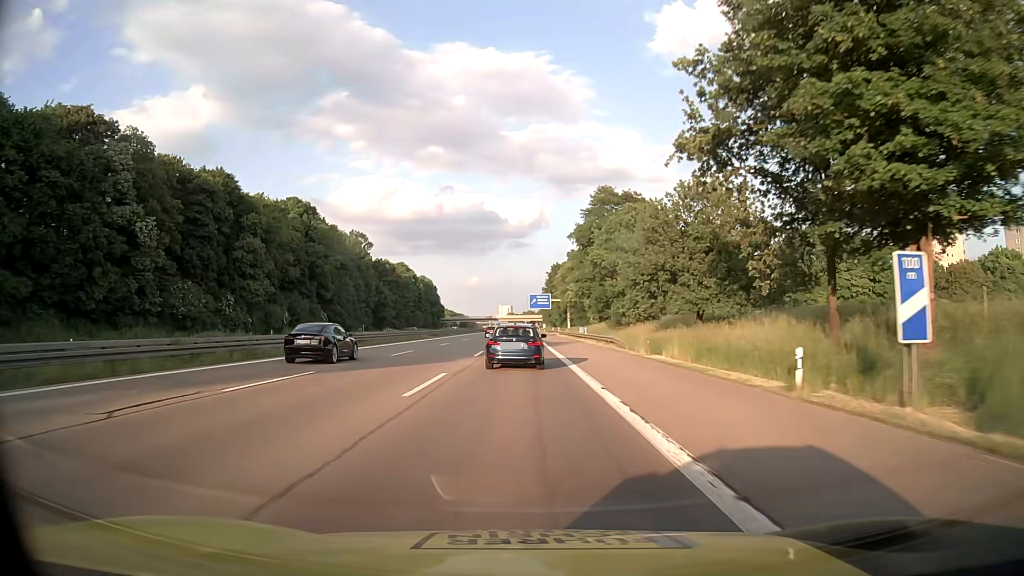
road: motorway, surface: asphalt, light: Day
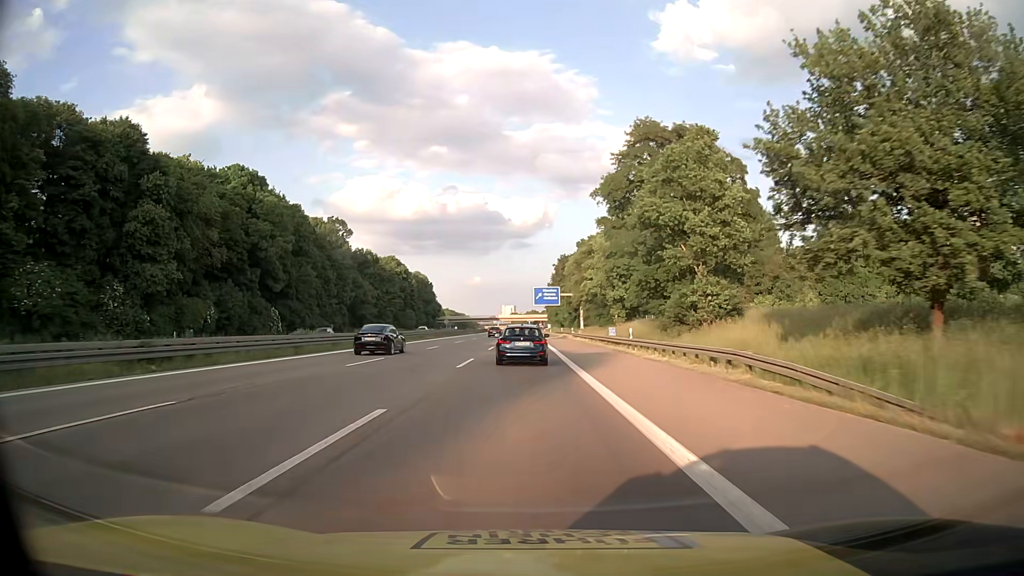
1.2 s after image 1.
(-0.2, +26.4) m; -1°
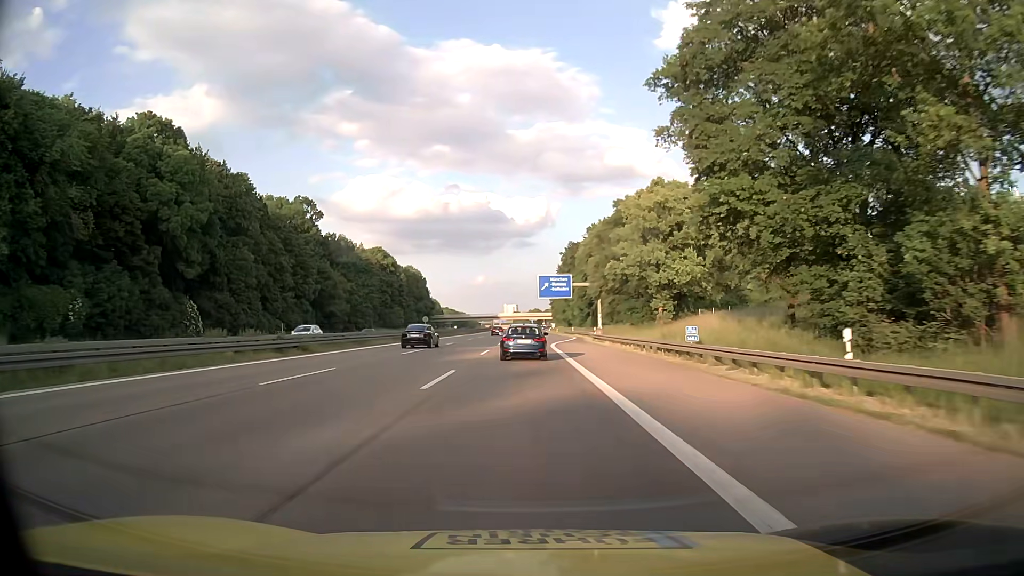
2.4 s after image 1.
(0.0, +26.4) m; 0°
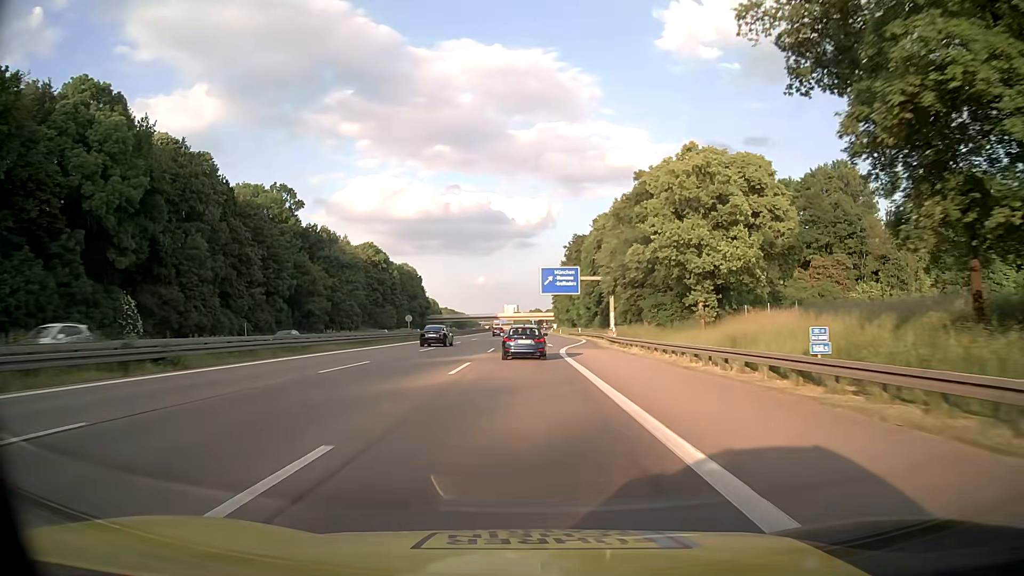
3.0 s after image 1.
(0.0, +13.2) m; 0°
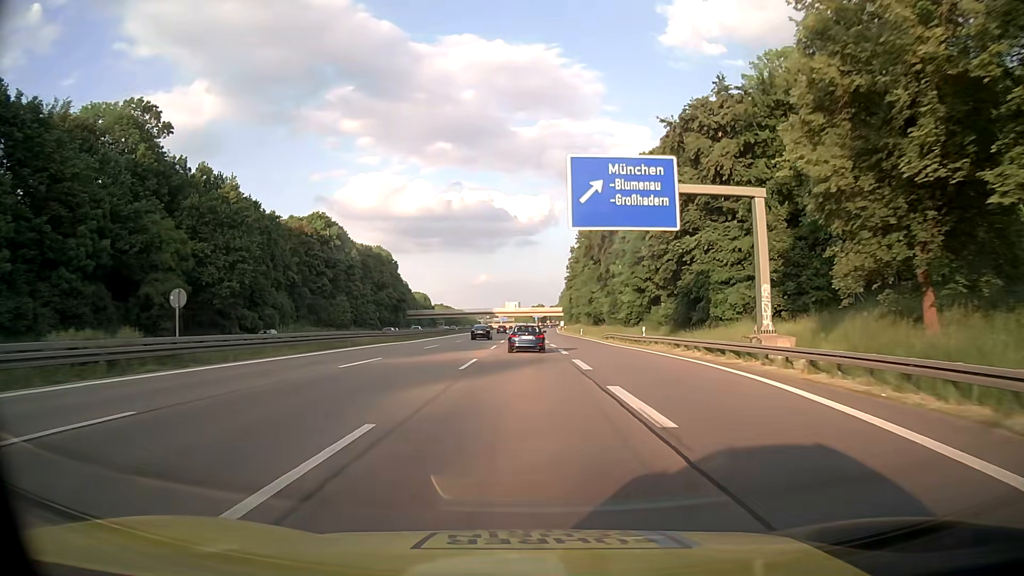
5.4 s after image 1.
(0.0, +52.8) m; 0°
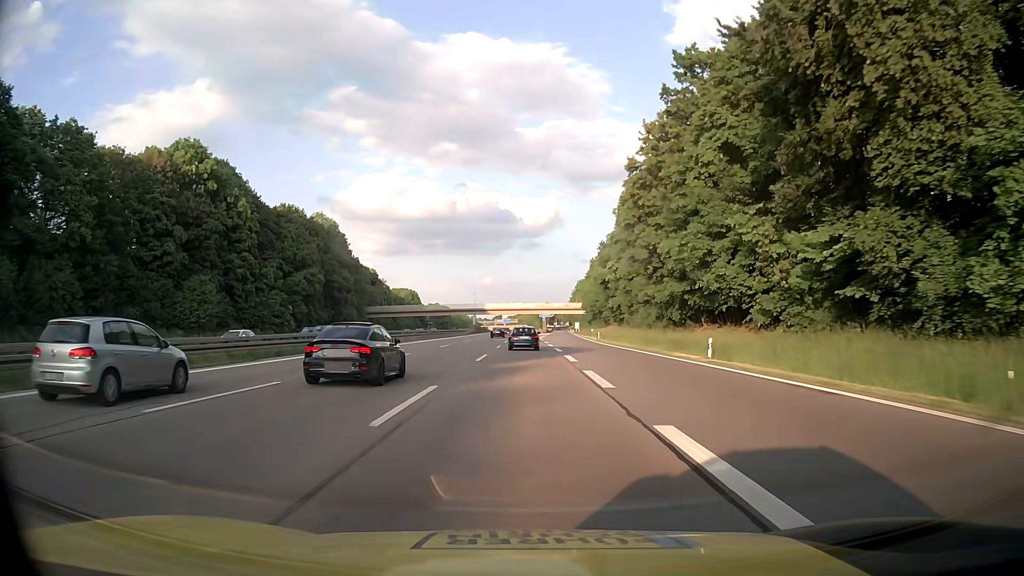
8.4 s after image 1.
(-0.5, +66.1) m; 0°
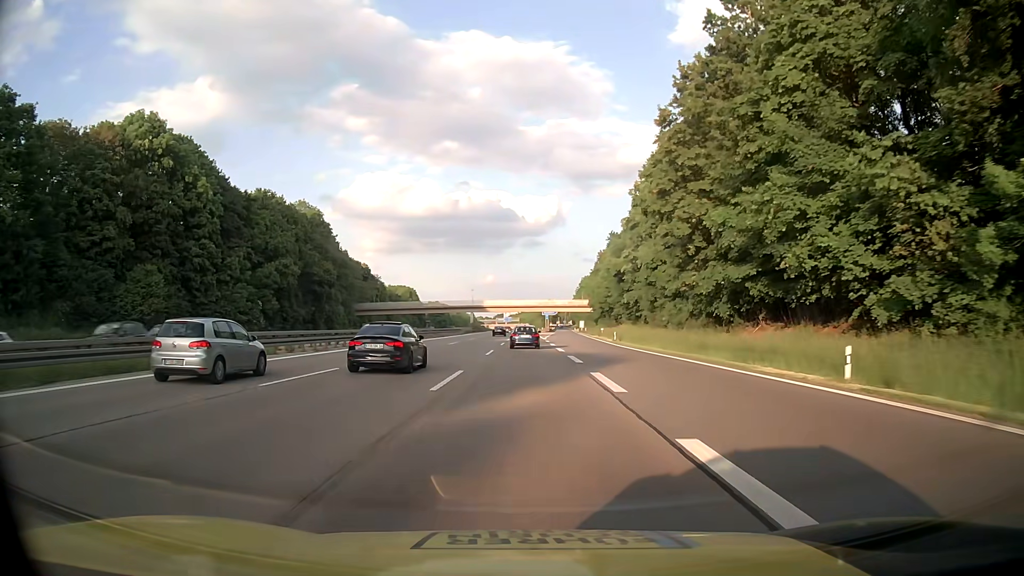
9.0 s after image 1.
(-0.1, +13.2) m; 0°
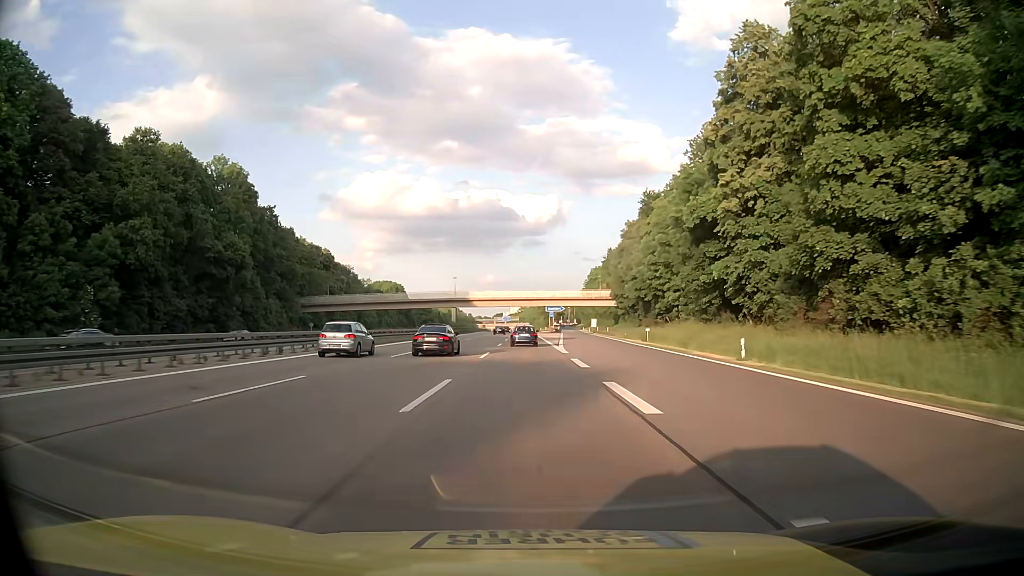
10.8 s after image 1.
(-0.1, +39.7) m; 0°
(0, +10) (0, +20) (0, +30) (0, +40) (0, +50) (0, +60) (0, +70) (0, +80) (-1, +90) (-1, +100) m
